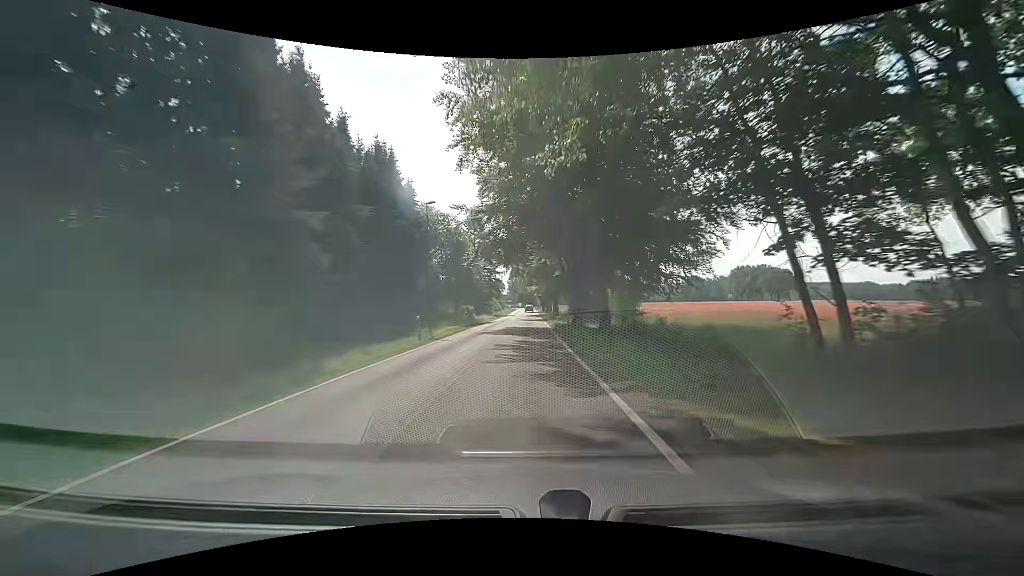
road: tertiary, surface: asphalt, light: Day
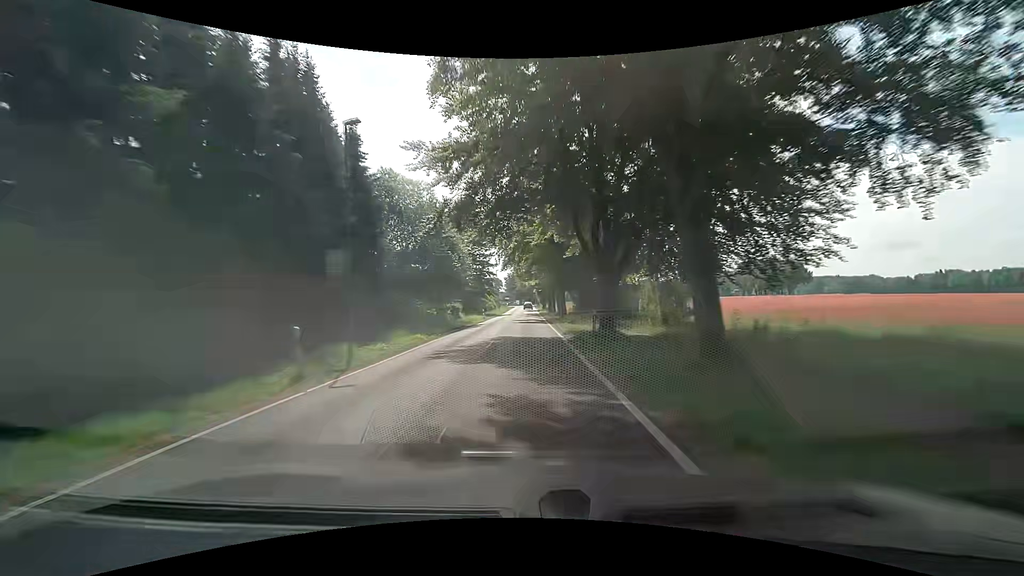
(+0.2, +12.8) m; +2°
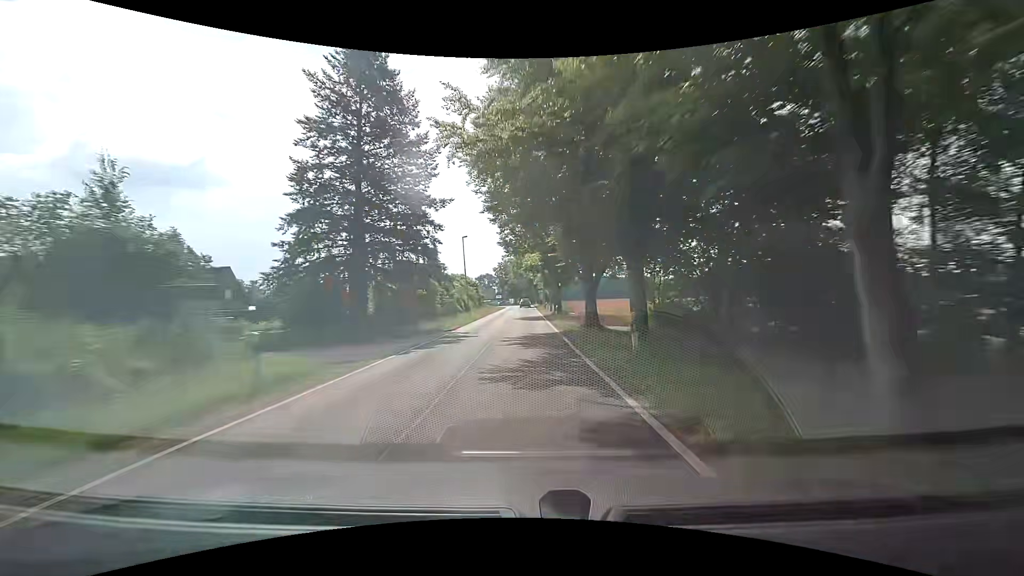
(-0.7, +49.7) m; -1°
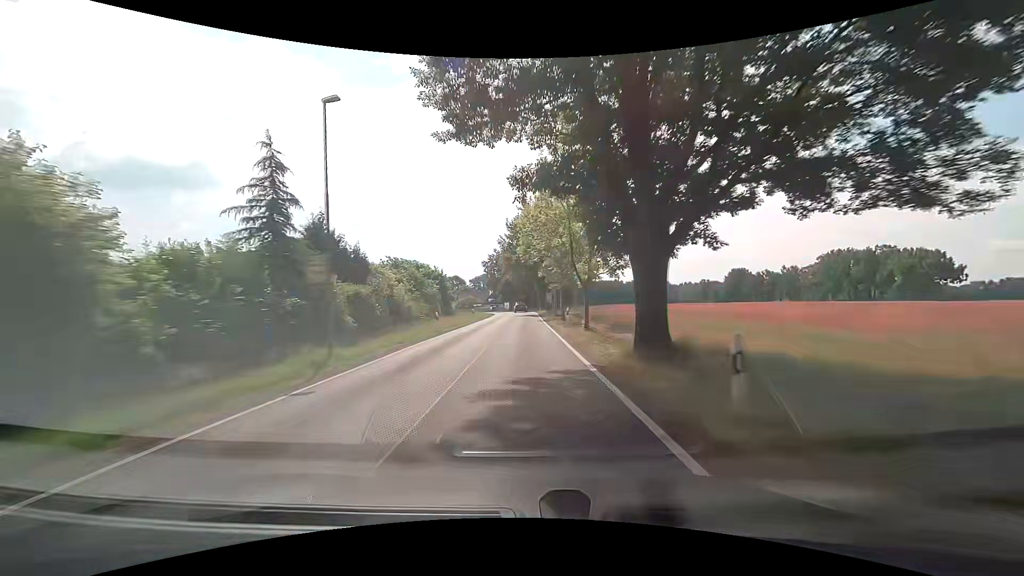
(+0.4, +35.4) m; +1°
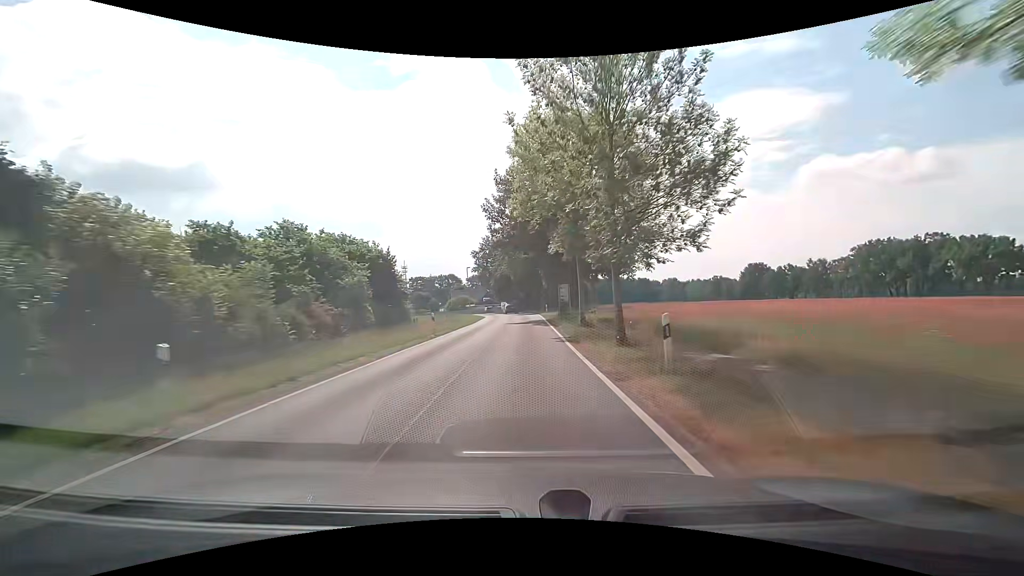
(-0.1, +21.6) m; -1°
